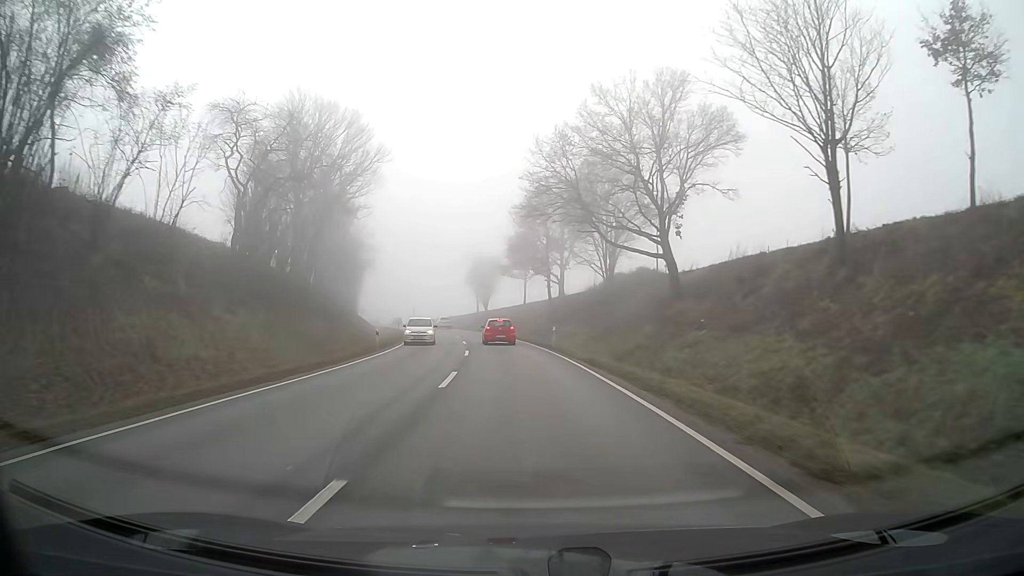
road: secondary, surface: asphalt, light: Day
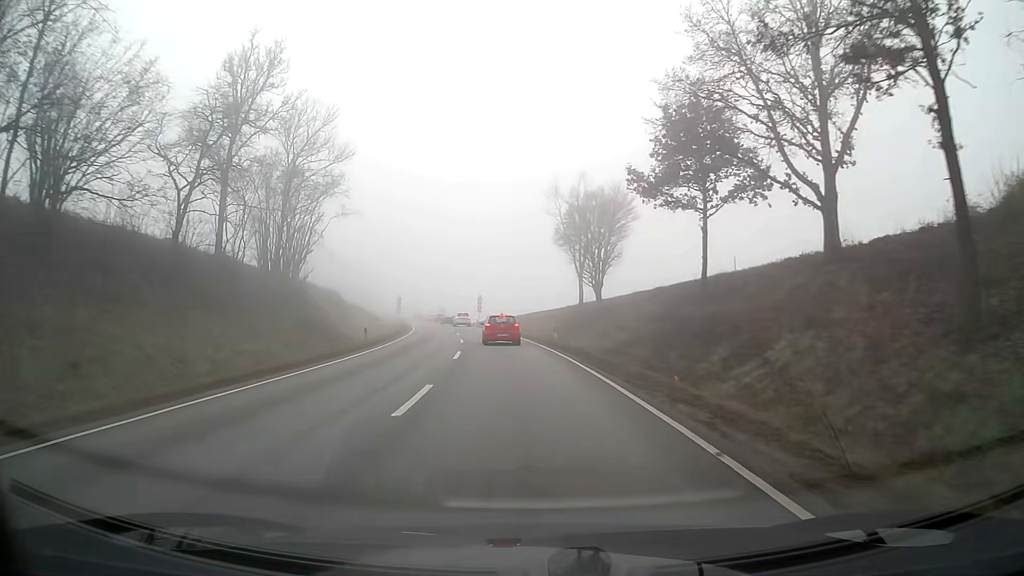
(-4.0, +52.4) m; -9°
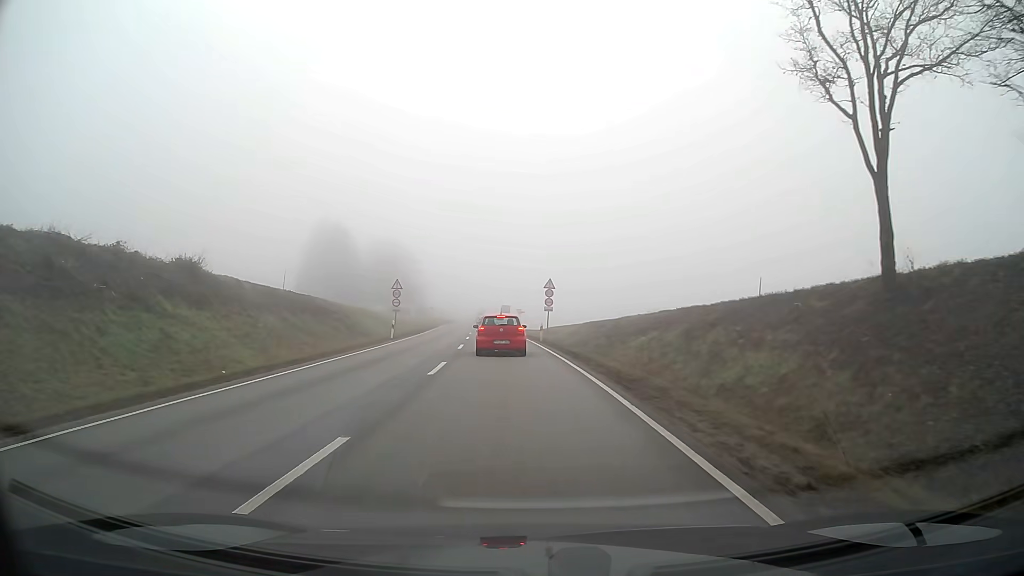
(-2.3, +41.6) m; -7°
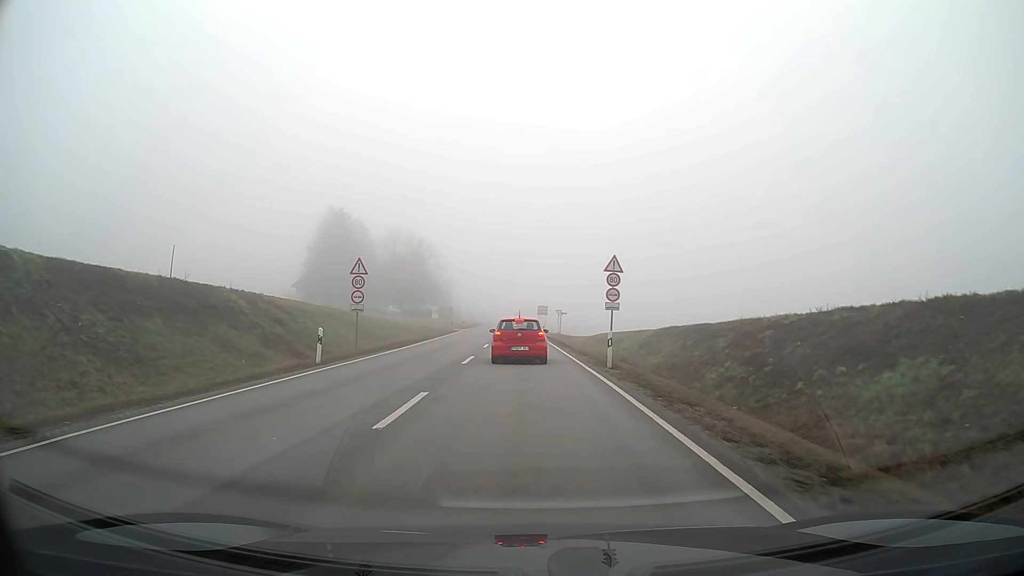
(-0.5, +19.1) m; -3°
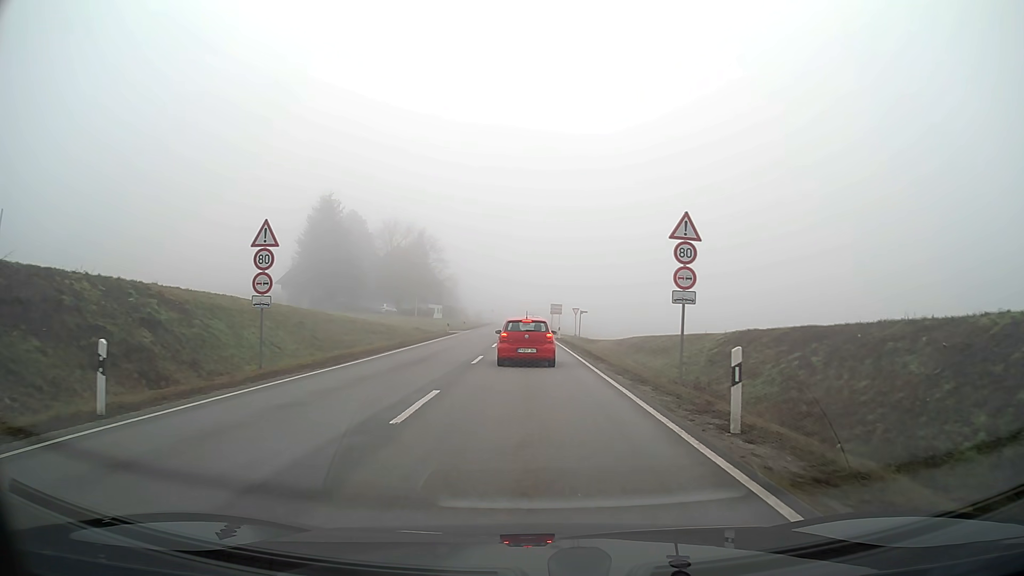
(-0.1, +11.5) m; -1°
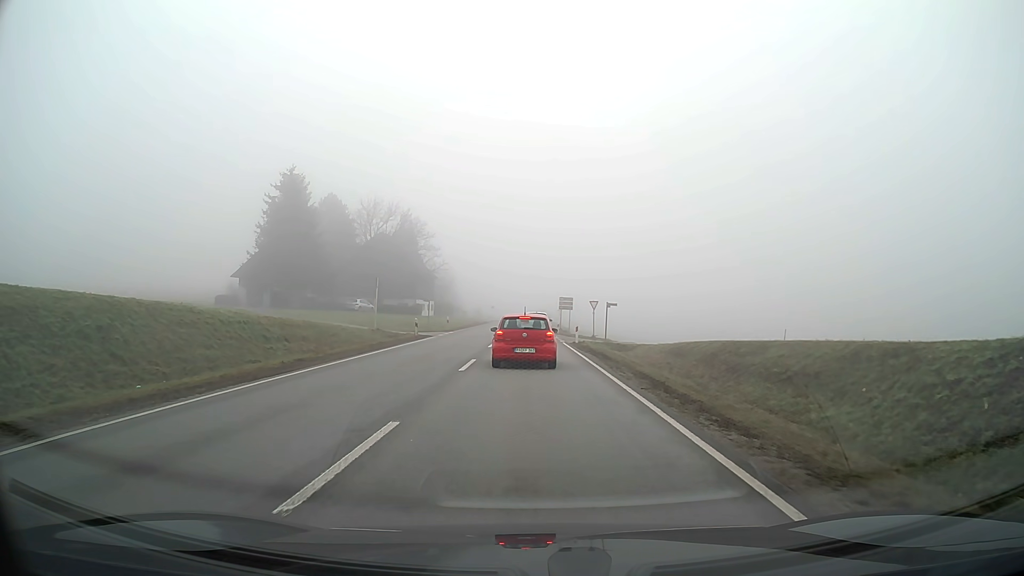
(0.0, +16.0) m; 0°
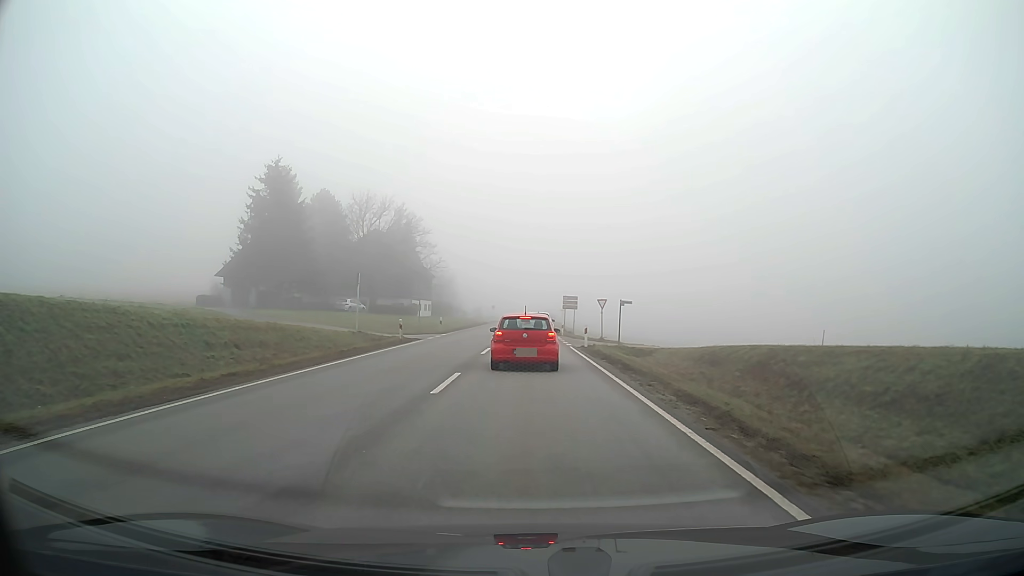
(0.0, +4.8) m; 0°
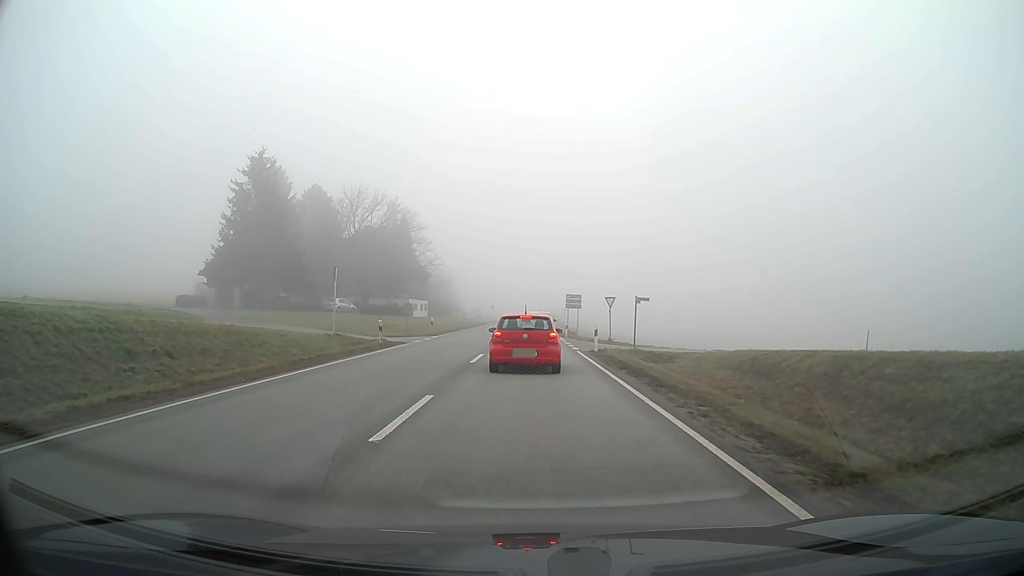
(0.0, +4.4) m; 0°
